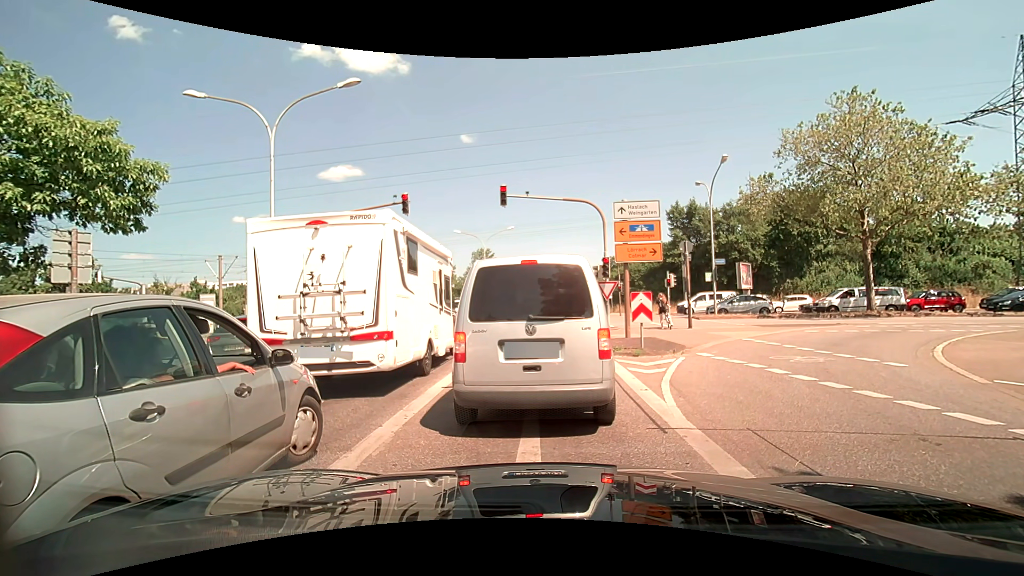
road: secondary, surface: asphalt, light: Day
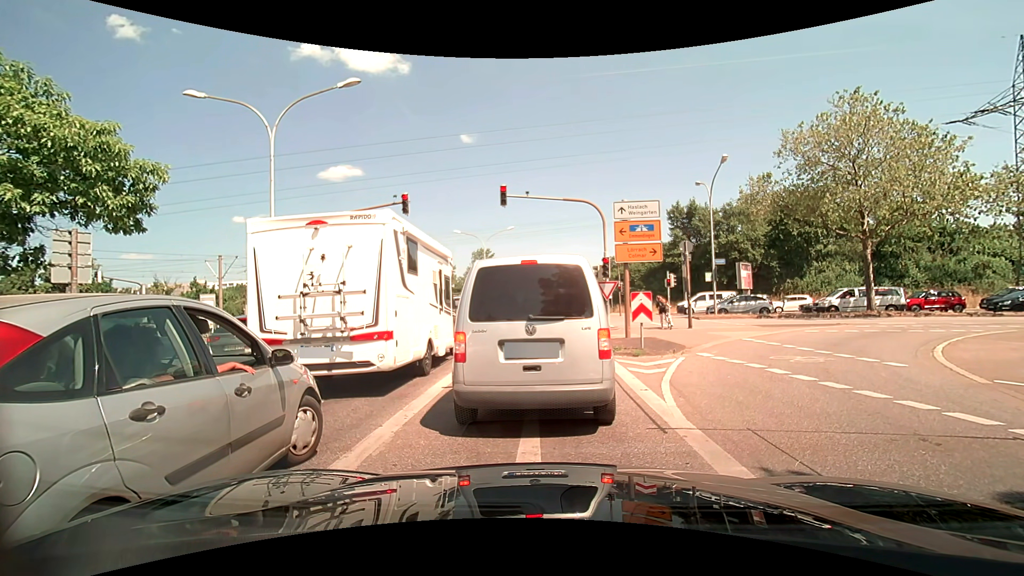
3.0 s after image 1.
(0.0, 0.0) m; 0°
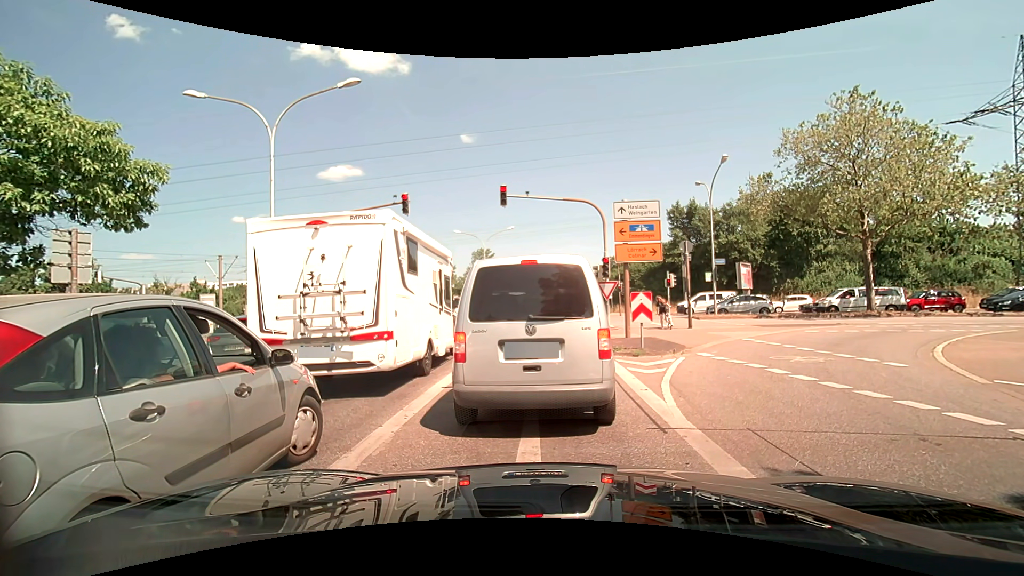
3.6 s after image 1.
(0.0, 0.0) m; 0°
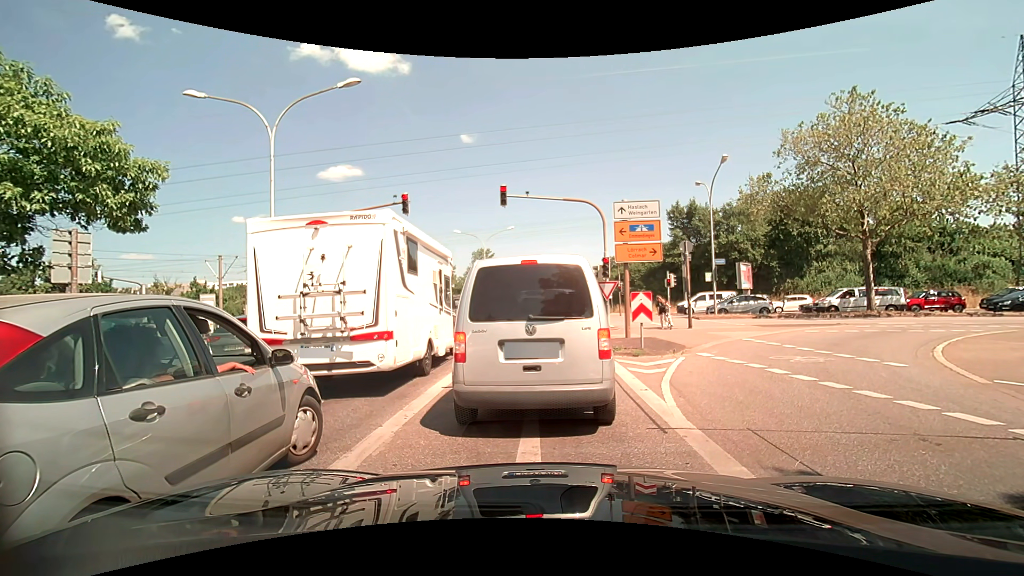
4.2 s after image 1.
(0.0, 0.0) m; 0°
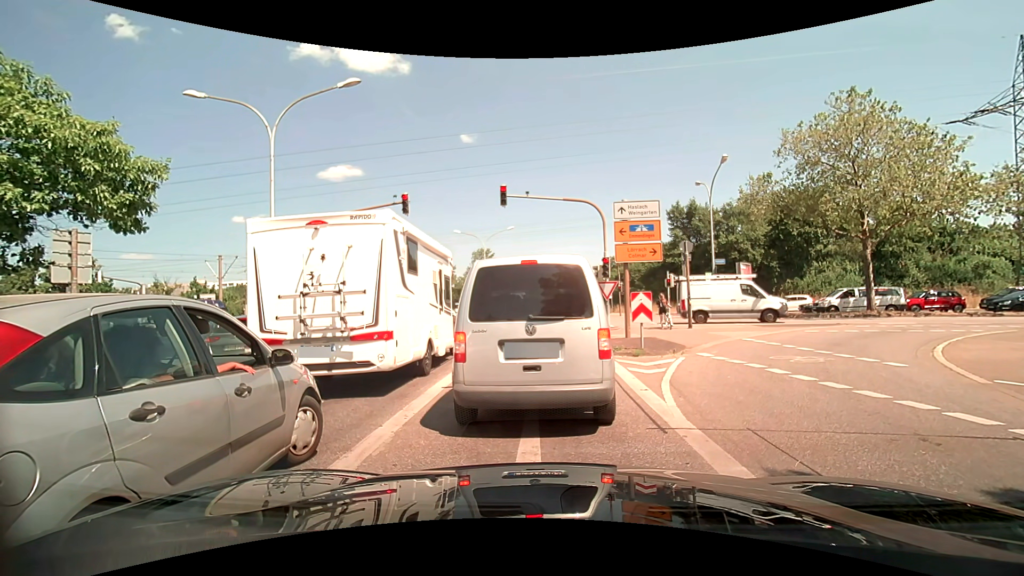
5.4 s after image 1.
(0.0, 0.0) m; 0°
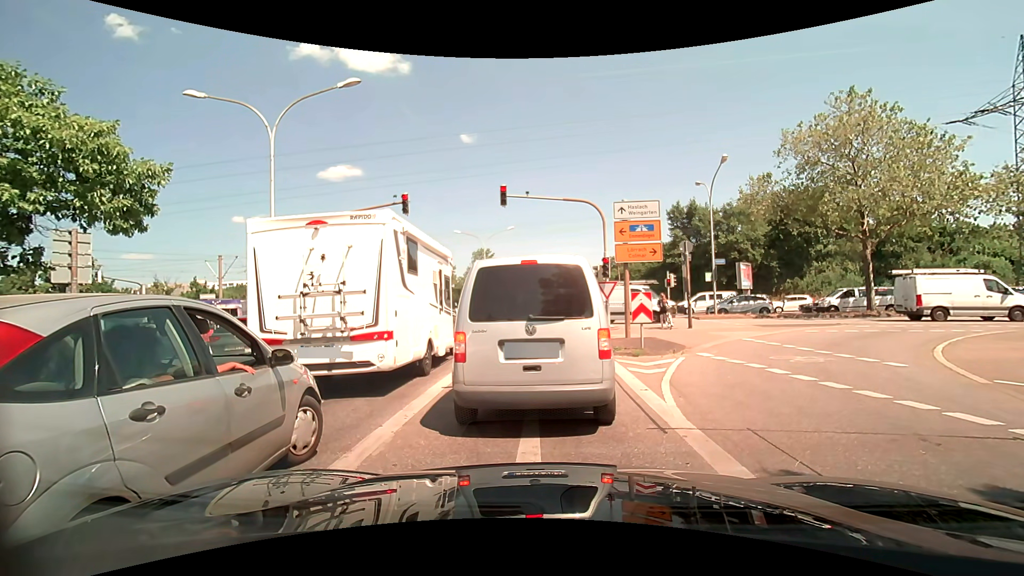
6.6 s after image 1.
(0.0, 0.0) m; 0°
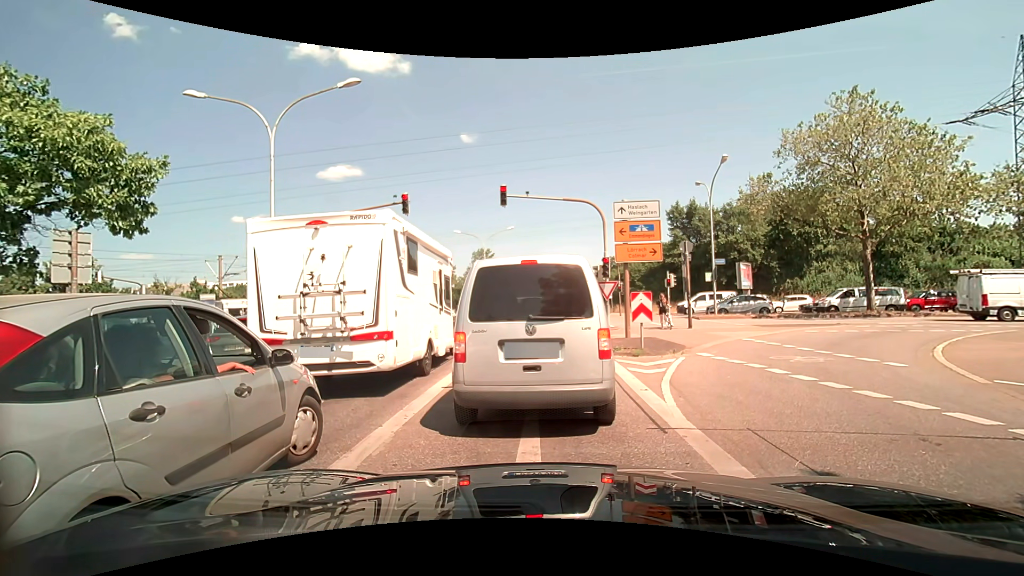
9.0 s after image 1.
(0.0, 0.0) m; 0°
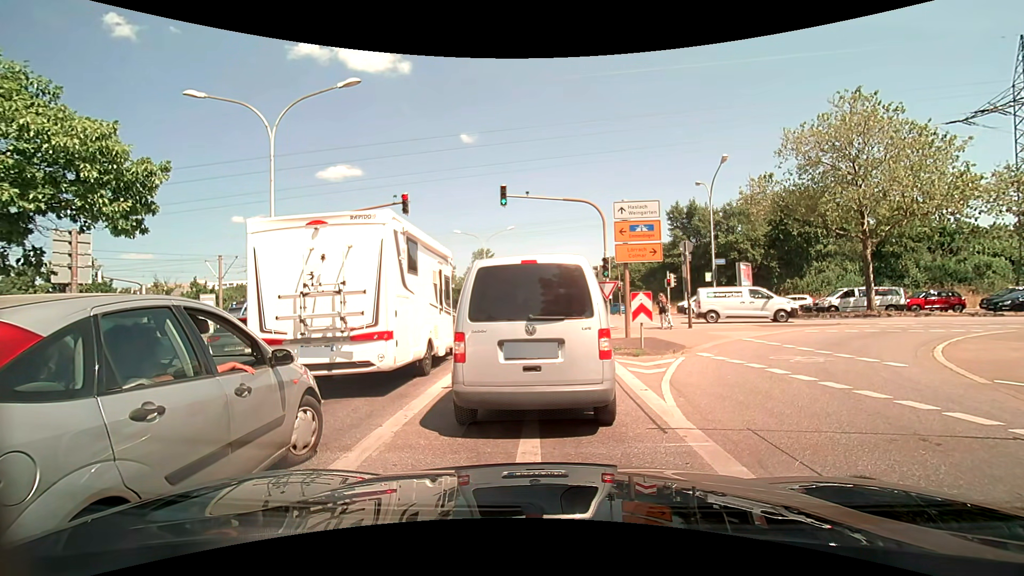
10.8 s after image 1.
(0.0, 0.0) m; 0°
